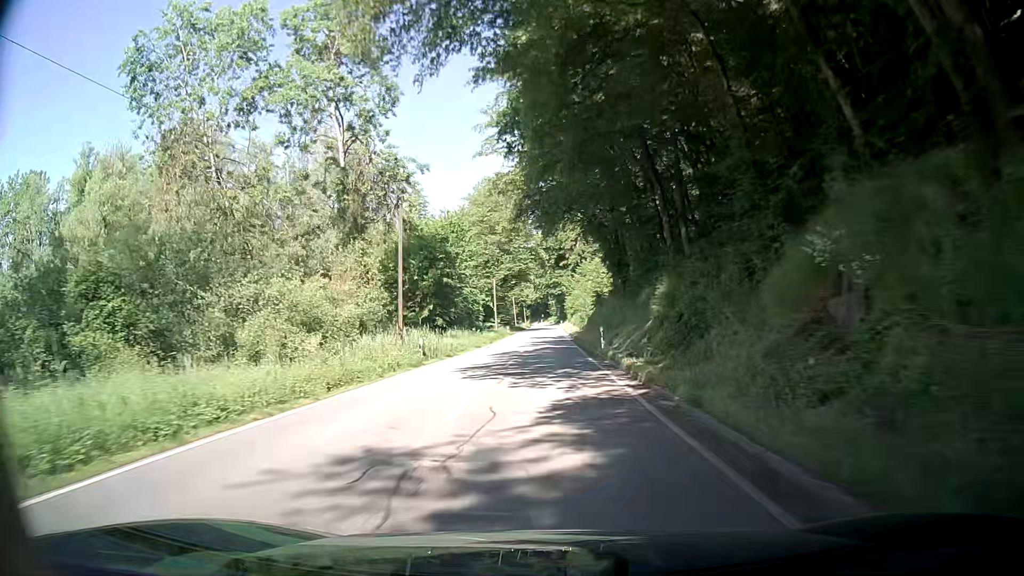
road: secondary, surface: asphalt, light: Day
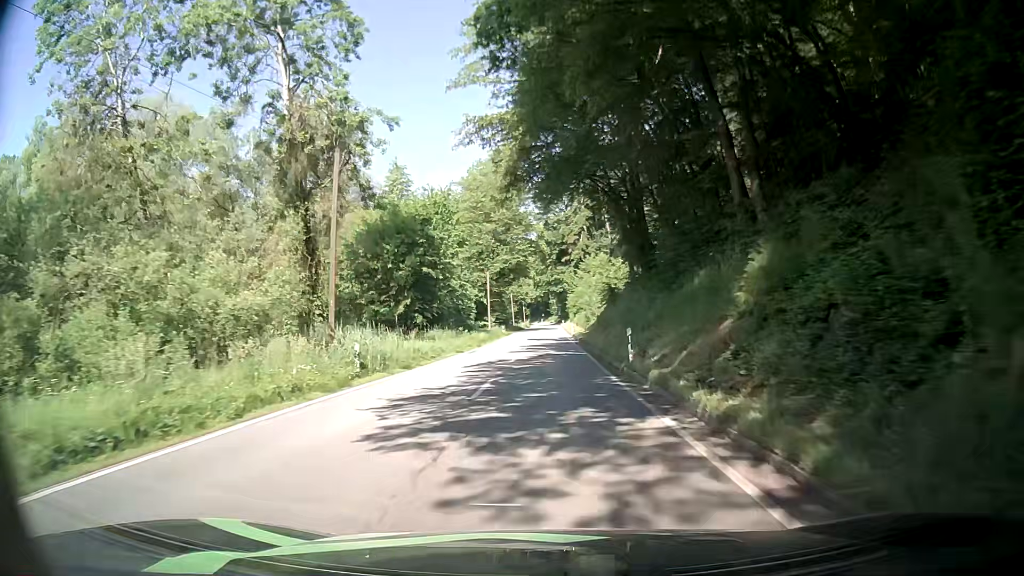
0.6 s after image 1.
(-0.1, +9.5) m; 0°
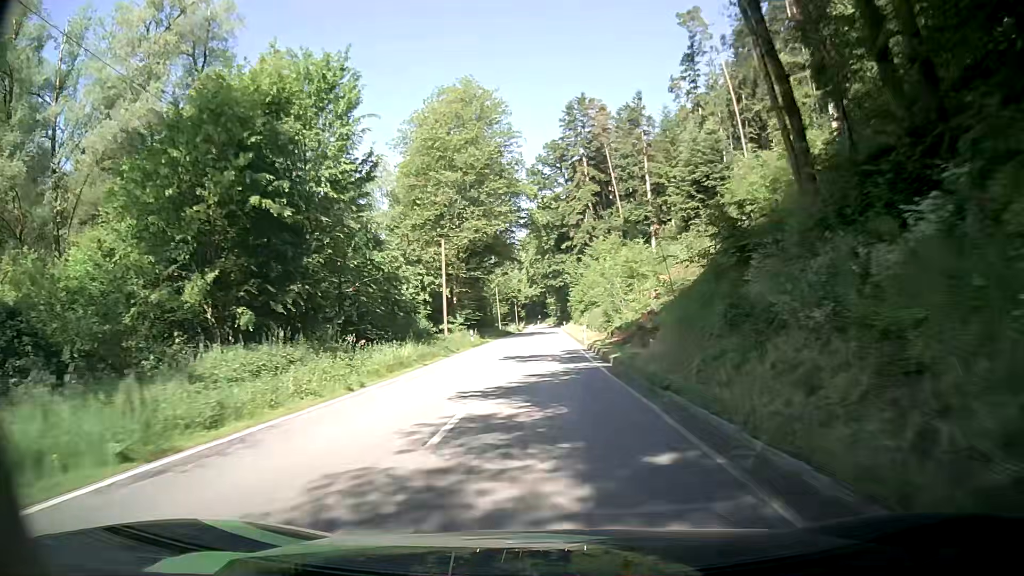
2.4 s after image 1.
(-0.1, +27.8) m; 0°
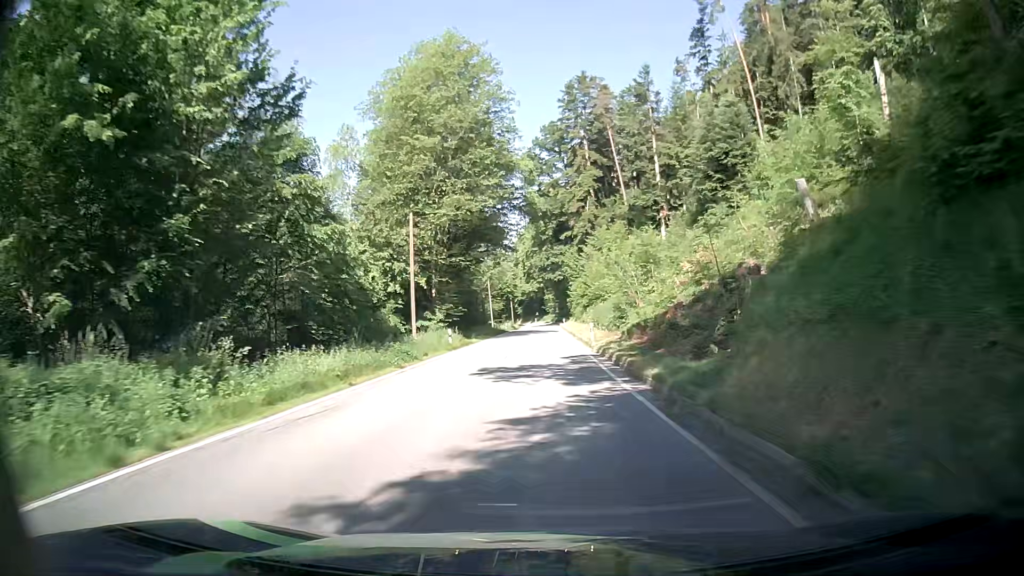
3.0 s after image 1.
(0.0, +9.1) m; +1°
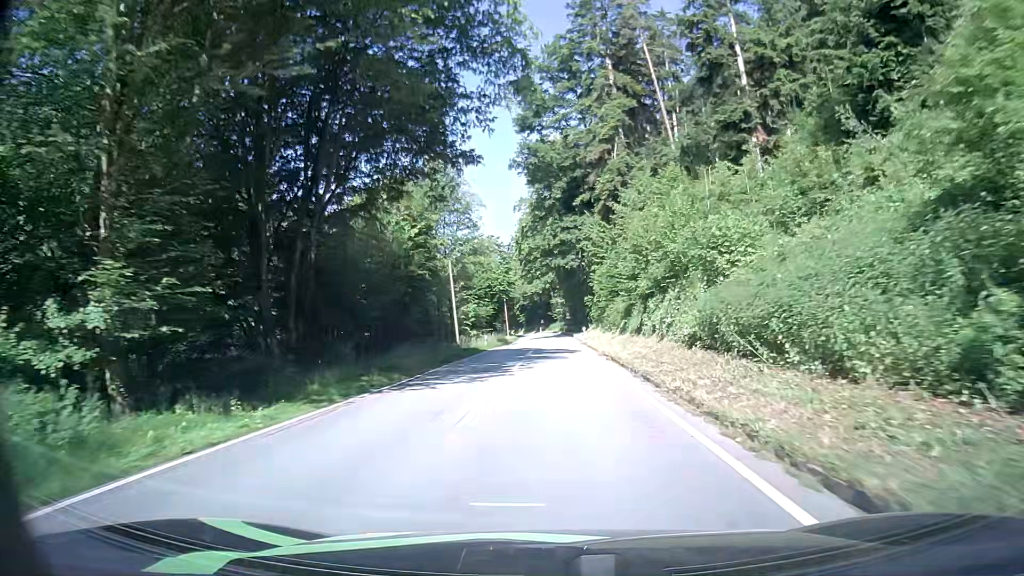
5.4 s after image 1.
(-0.1, +35.5) m; 0°
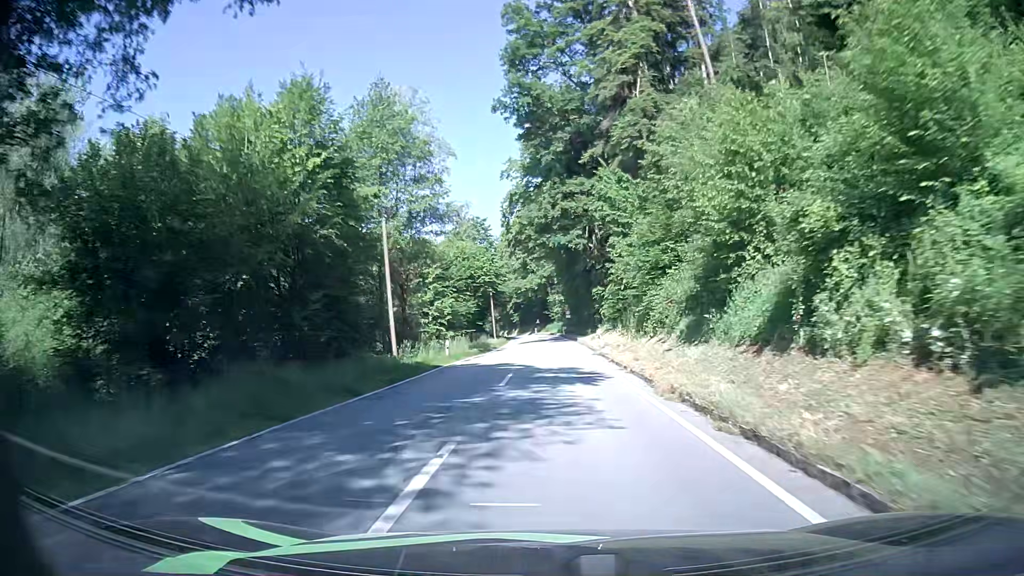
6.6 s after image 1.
(0.0, +17.8) m; 0°
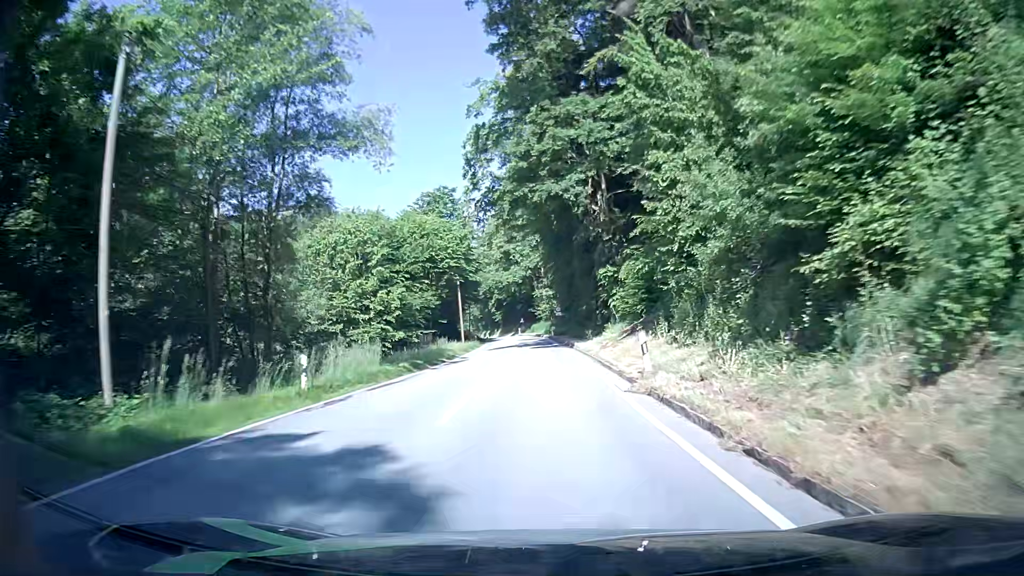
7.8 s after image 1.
(+0.1, +18.2) m; +1°
